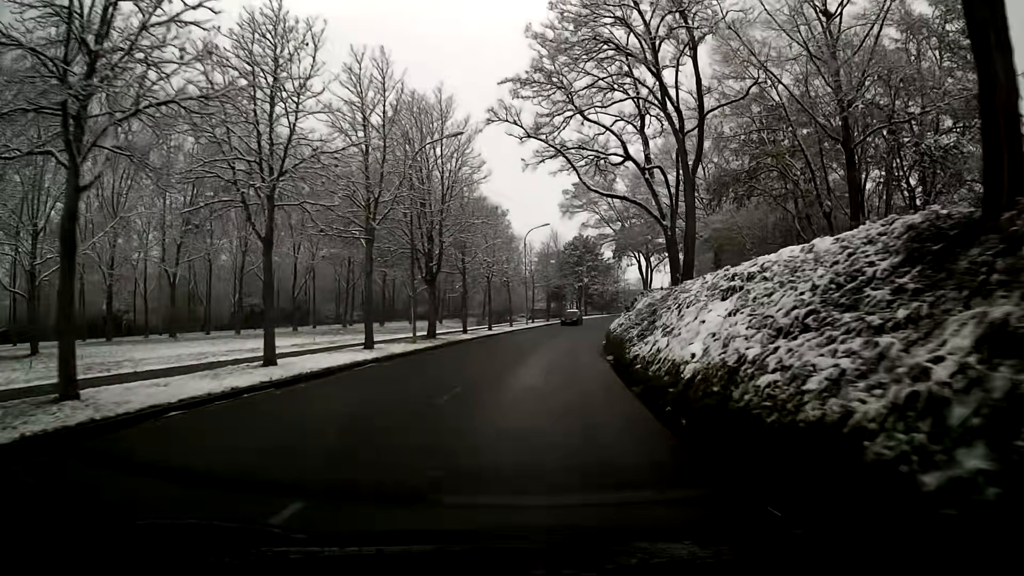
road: tertiary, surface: asphalt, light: Day
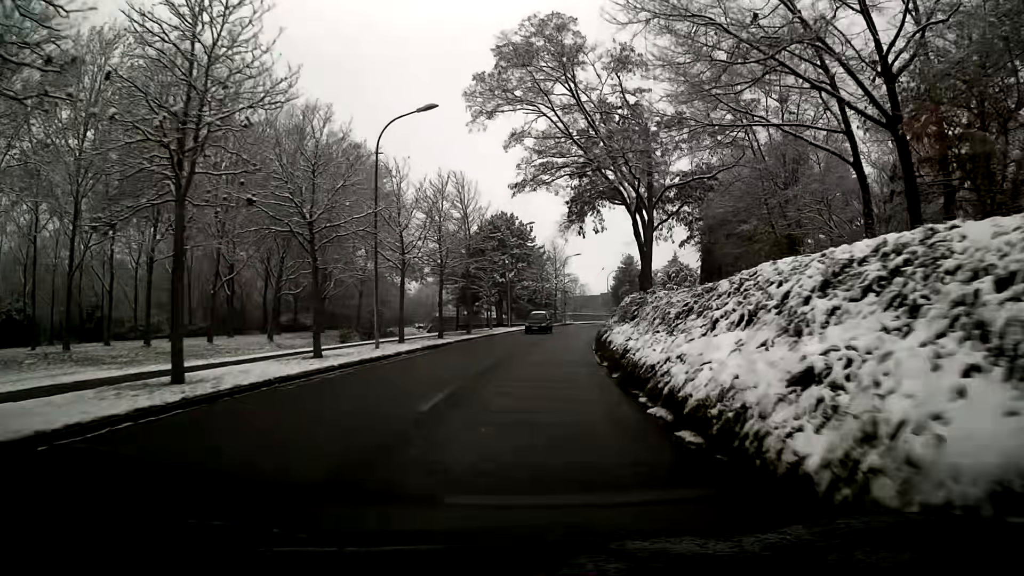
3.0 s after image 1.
(+2.3, +36.7) m; +7°
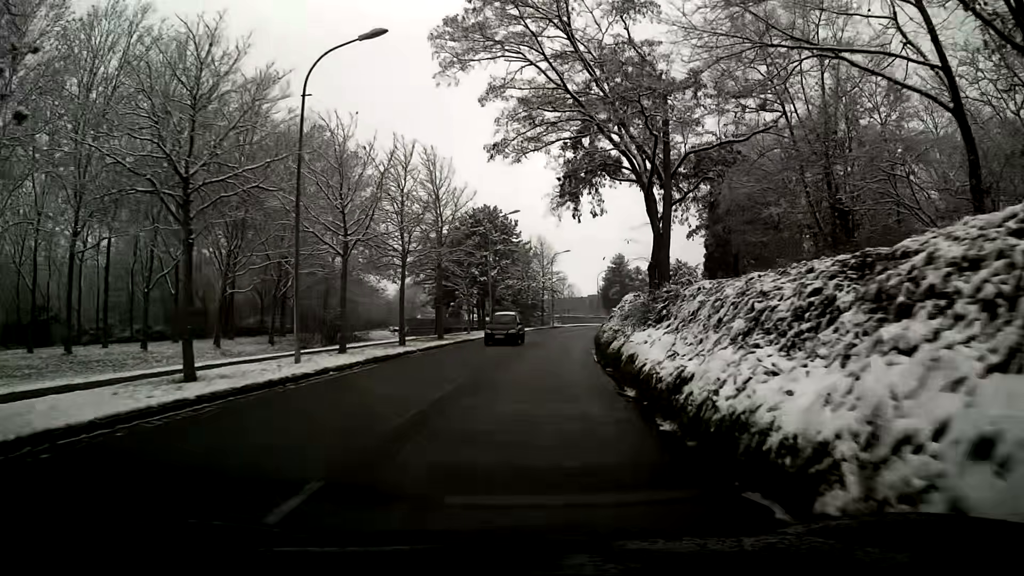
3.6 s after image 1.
(+0.1, +7.3) m; +1°
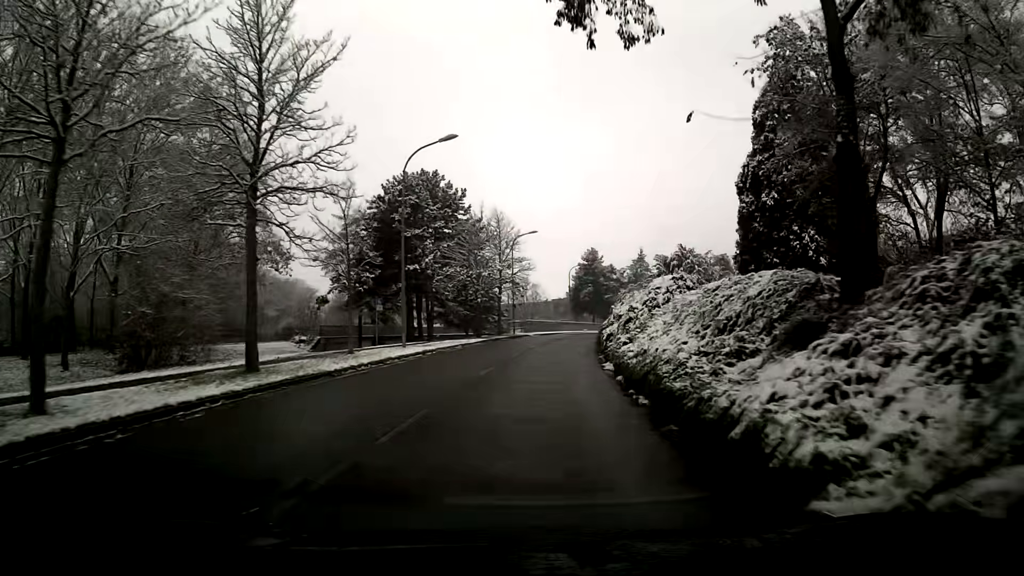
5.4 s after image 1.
(+0.6, +22.0) m; +4°
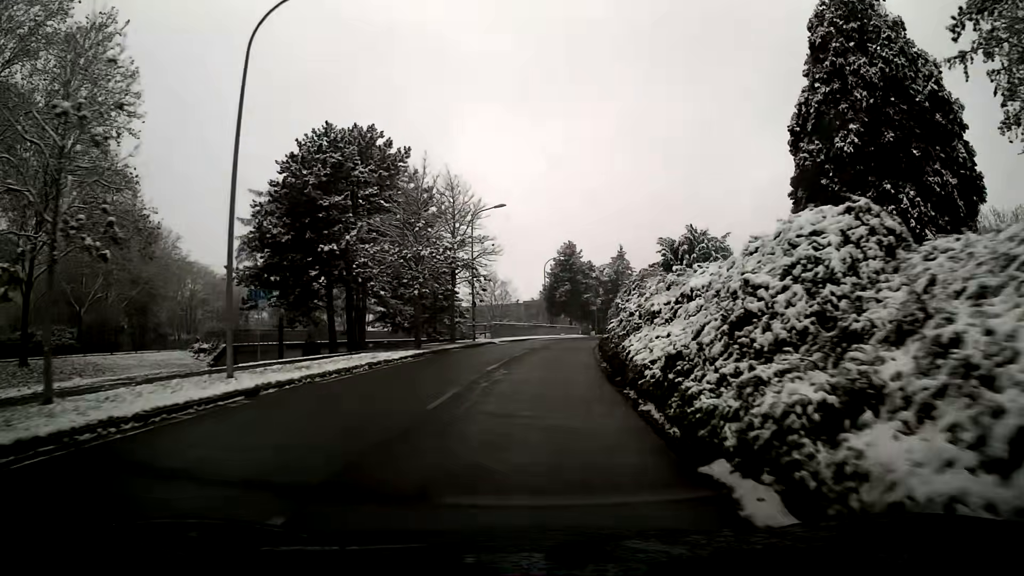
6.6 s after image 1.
(+0.5, +14.8) m; +3°
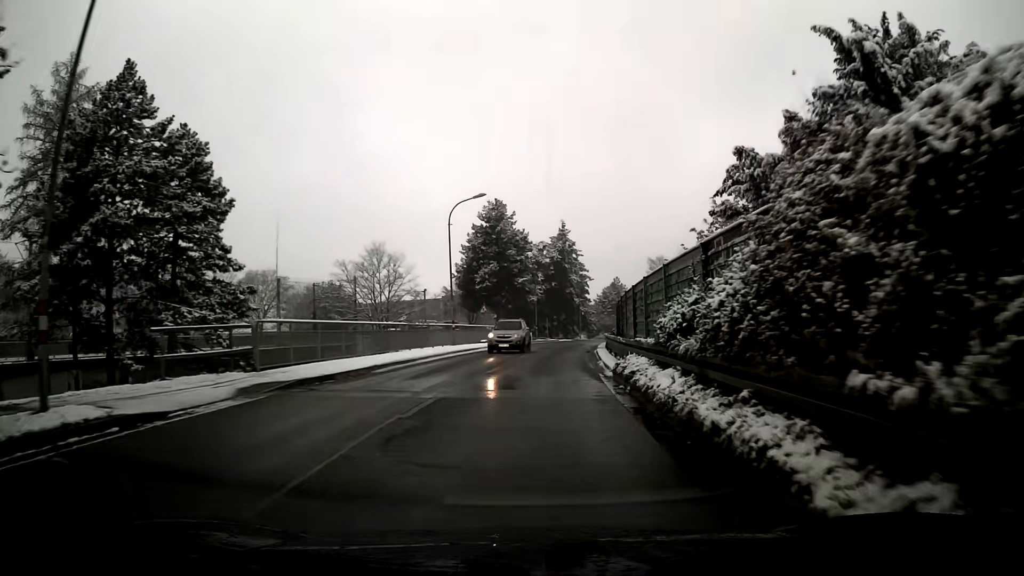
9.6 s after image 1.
(+1.5, +36.7) m; +5°
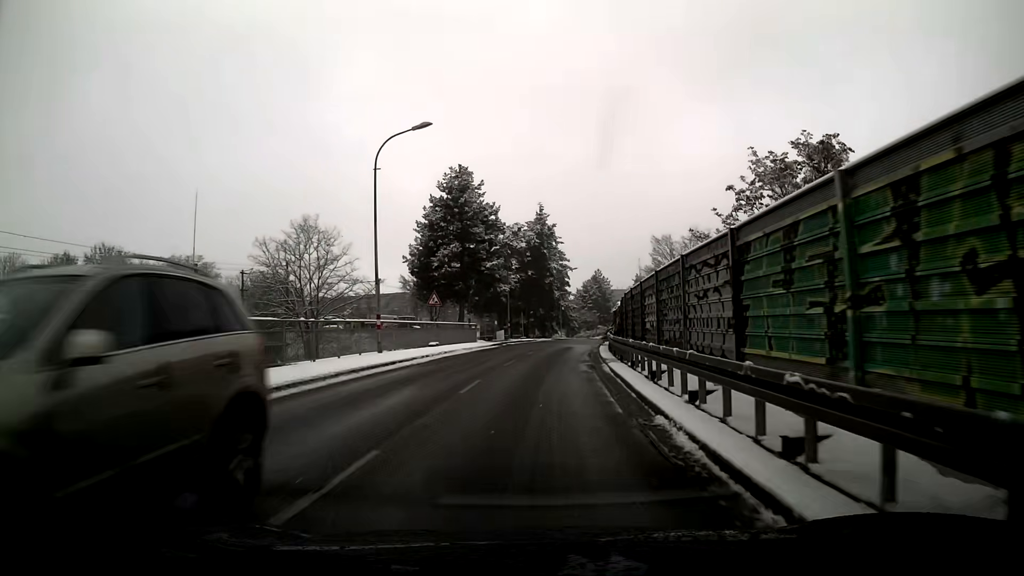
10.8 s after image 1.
(+0.3, +14.5) m; +2°
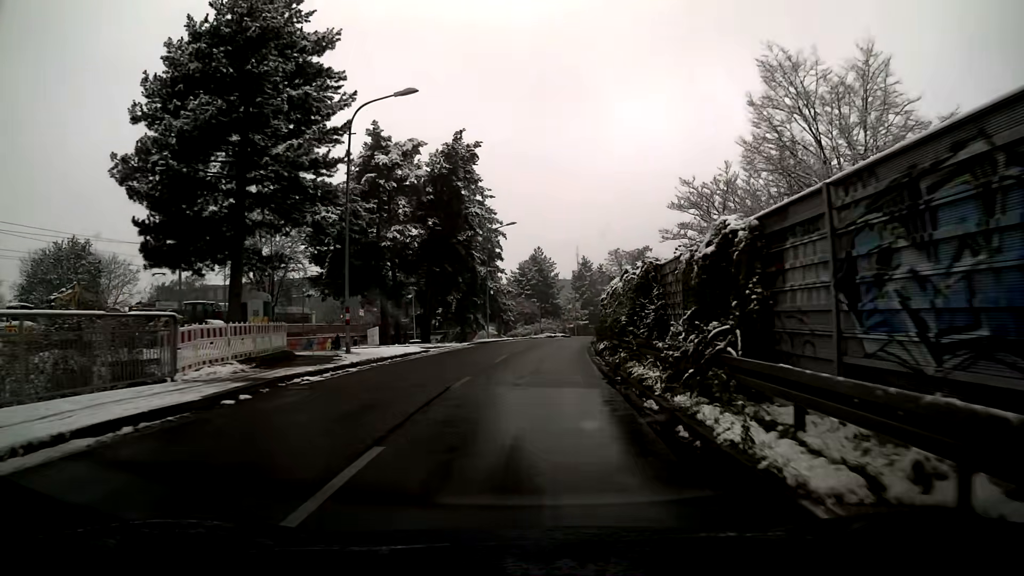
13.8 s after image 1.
(+1.8, +35.8) m; +6°
(0, +10) (0, +20) (+1, +30) (+2, +40) (+3, +50) (+4, +60) (+5, +70) (+6, +80) (+8, +90) (+10, +99) m
